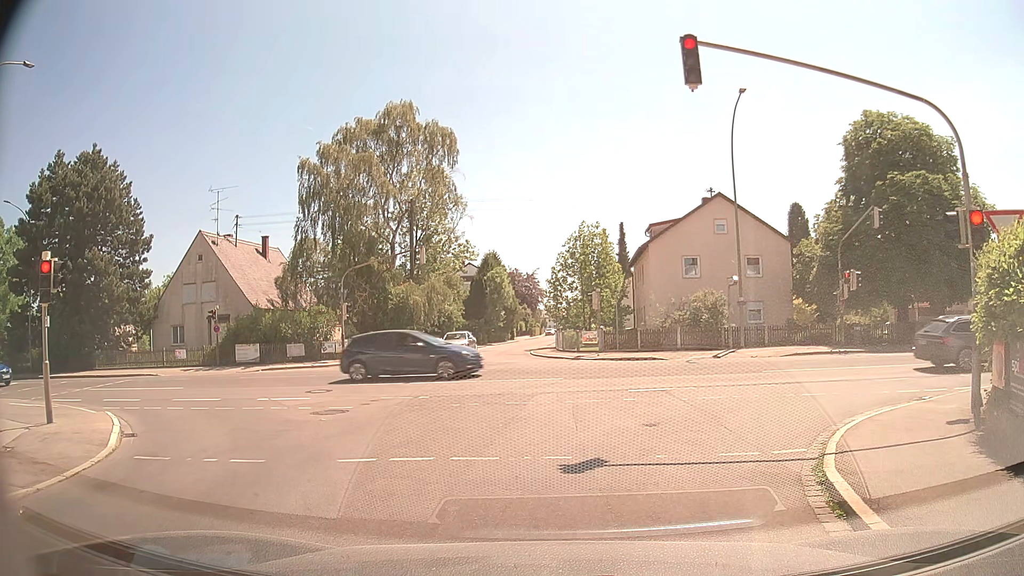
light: Day
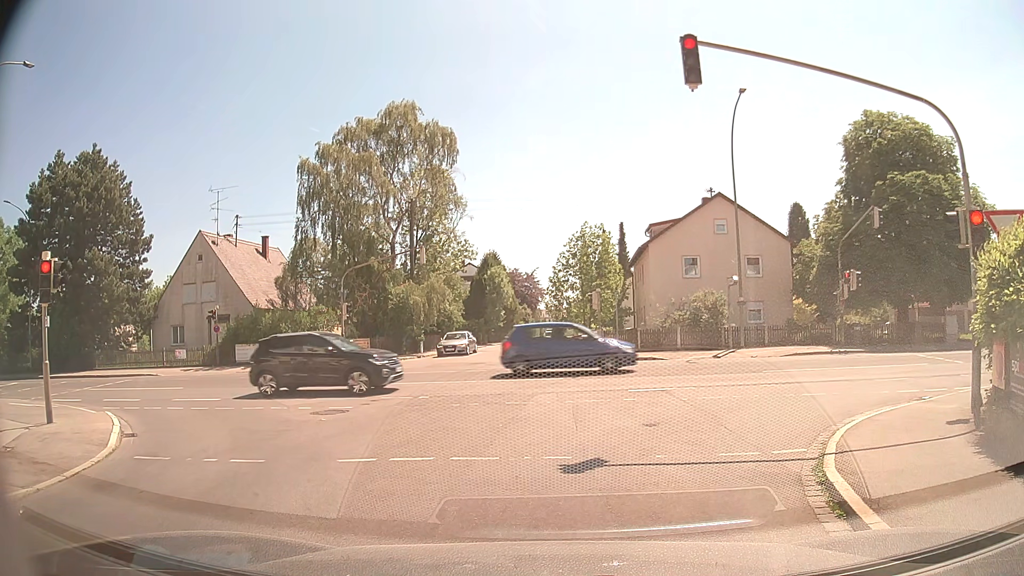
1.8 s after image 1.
(0.0, 0.0) m; 0°
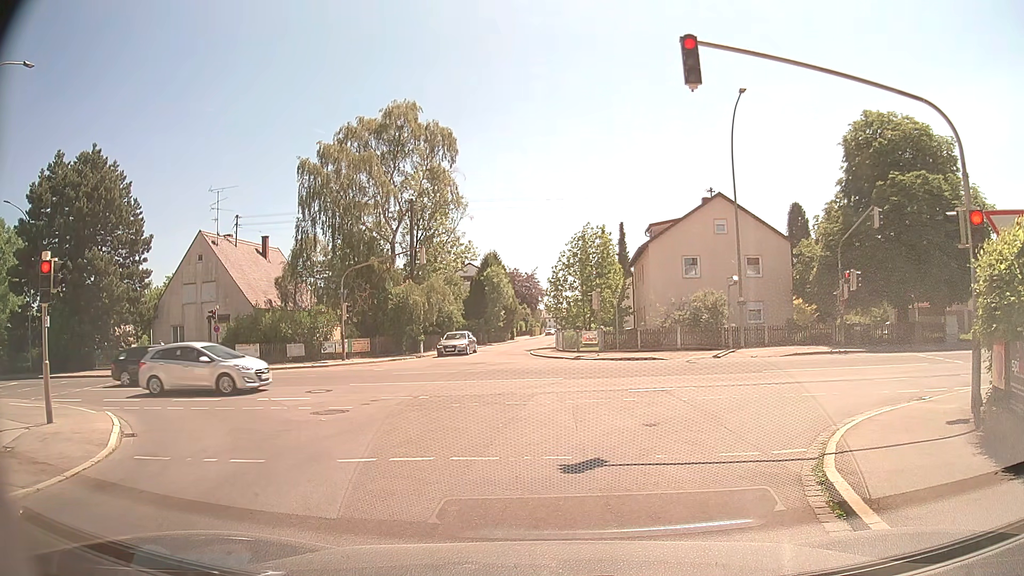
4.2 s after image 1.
(0.0, 0.0) m; 0°
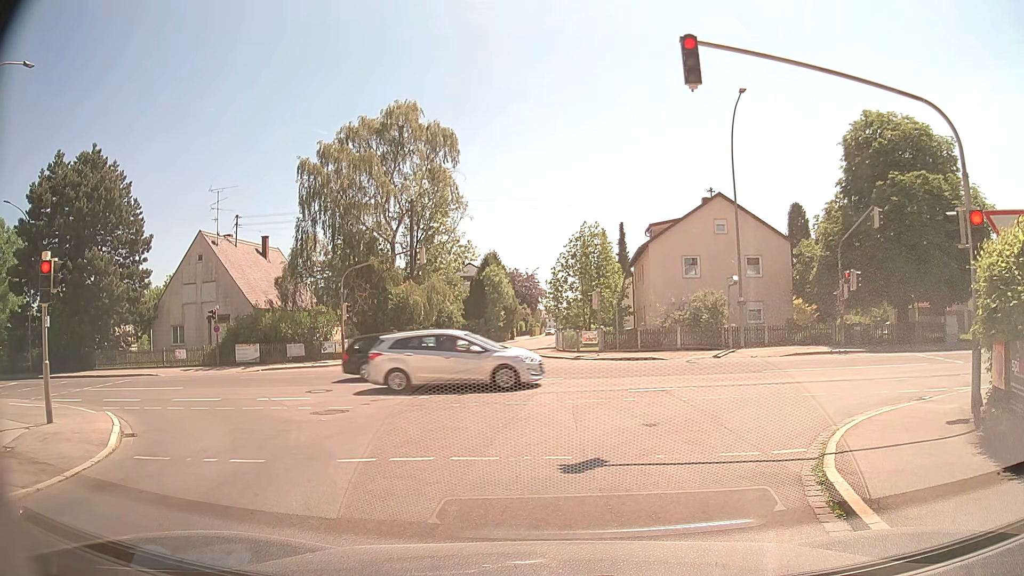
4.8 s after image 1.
(0.0, 0.0) m; 0°
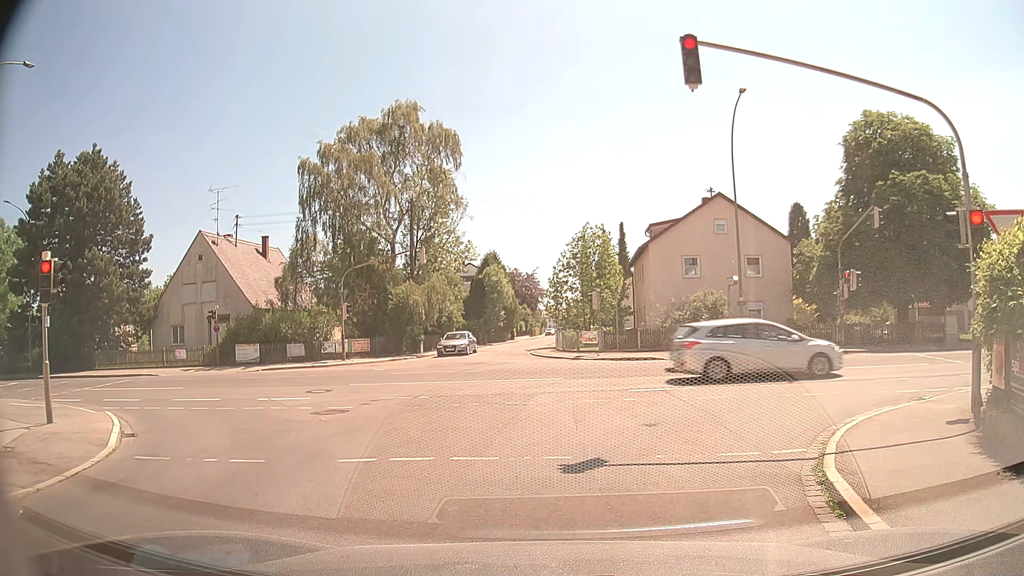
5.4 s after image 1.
(0.0, 0.0) m; 0°
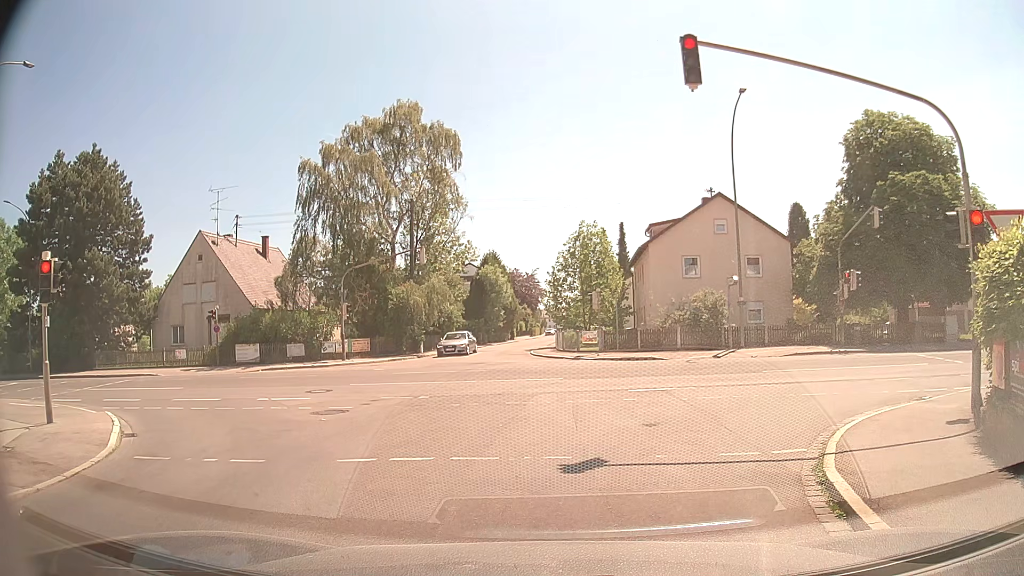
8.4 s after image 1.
(0.0, 0.0) m; 0°
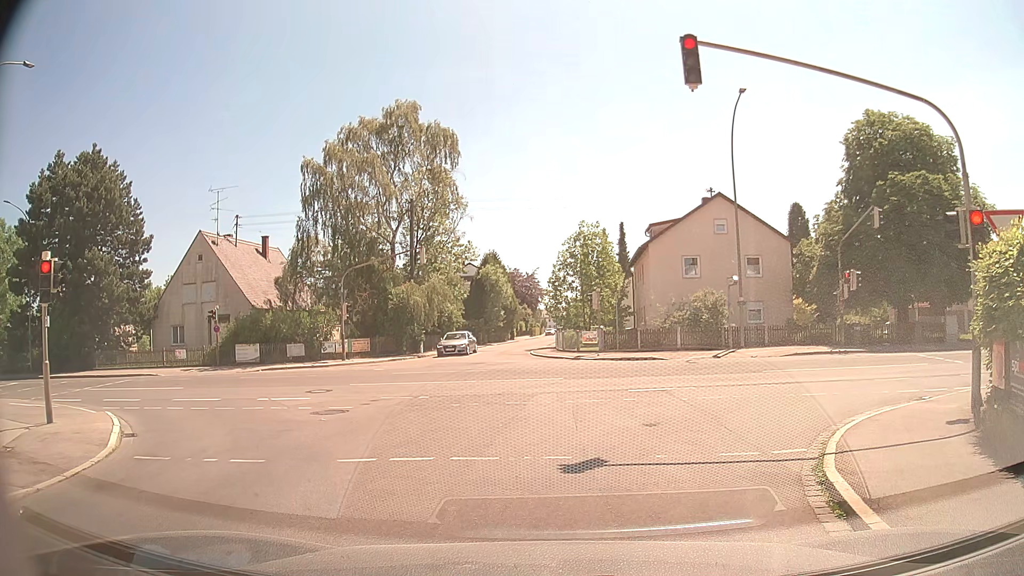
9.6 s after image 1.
(0.0, 0.0) m; 0°
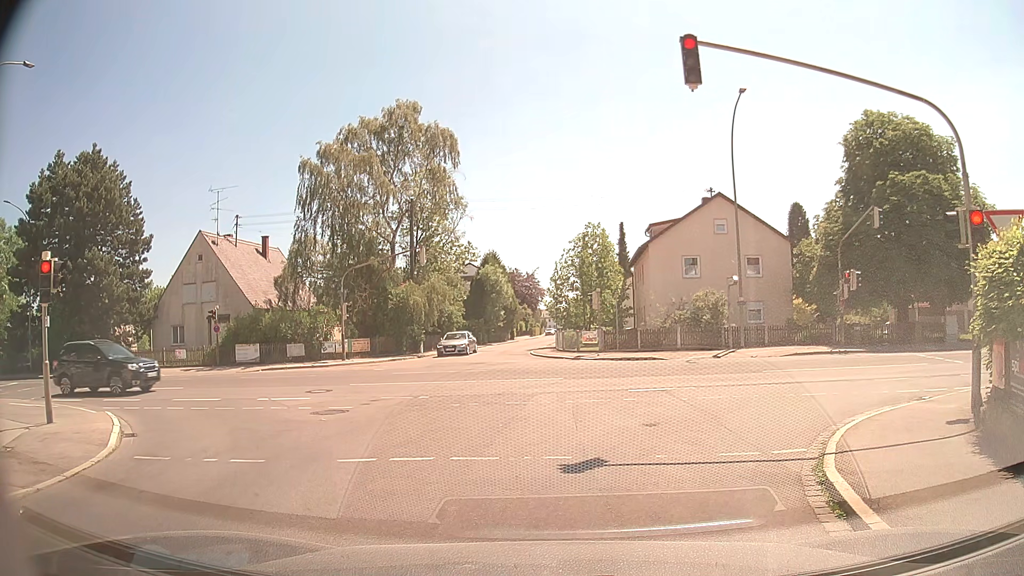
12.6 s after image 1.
(0.0, 0.0) m; 0°
